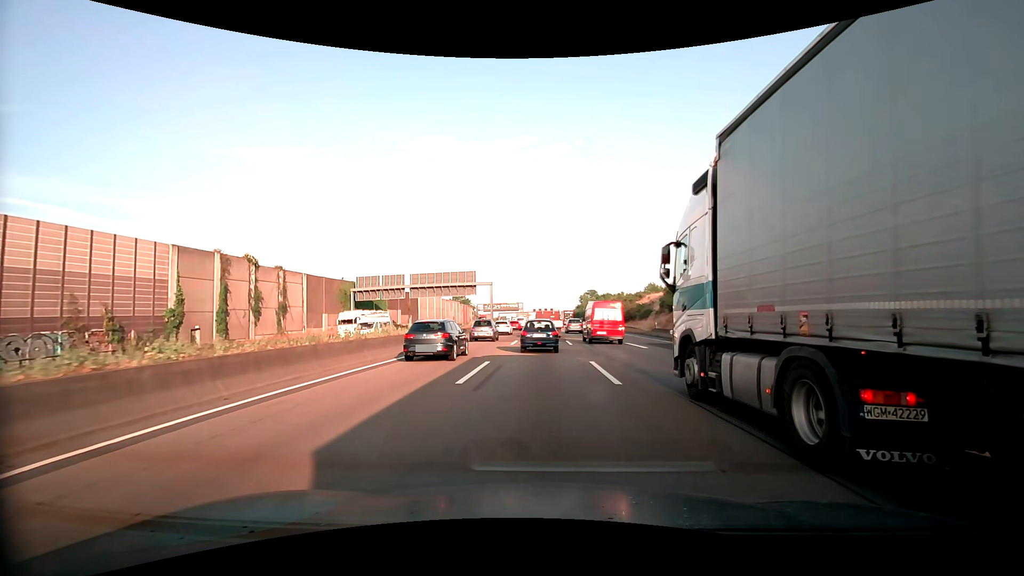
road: motorway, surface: asphalt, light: Day
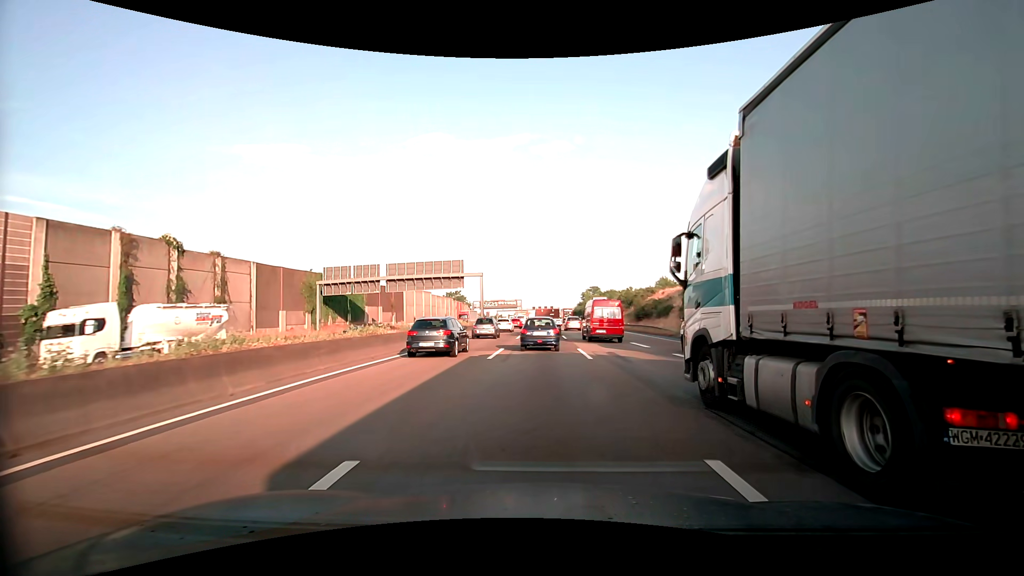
(+0.1, +11.9) m; +1°
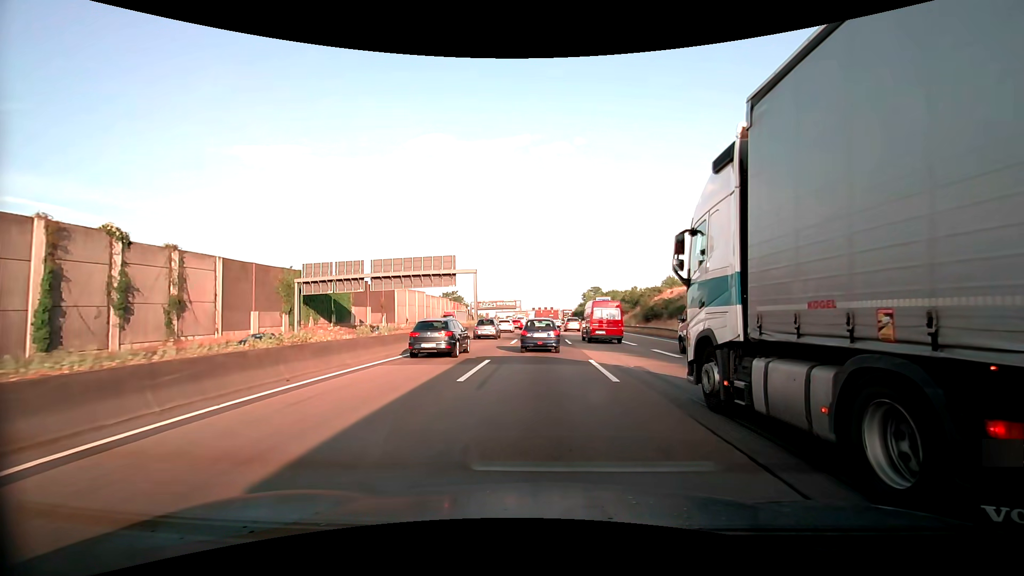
(0.0, +5.9) m; 0°
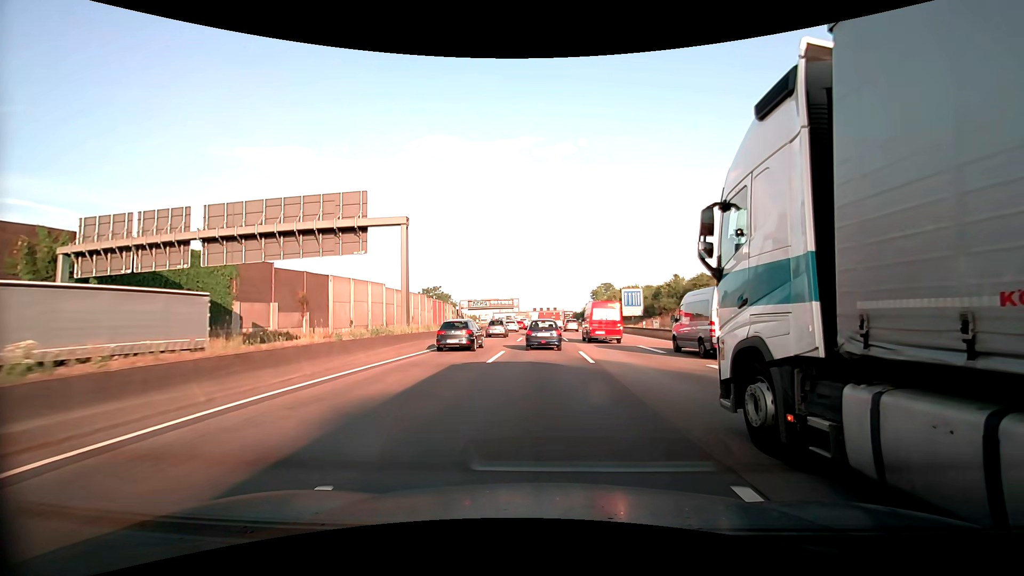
(-0.2, +30.8) m; -1°
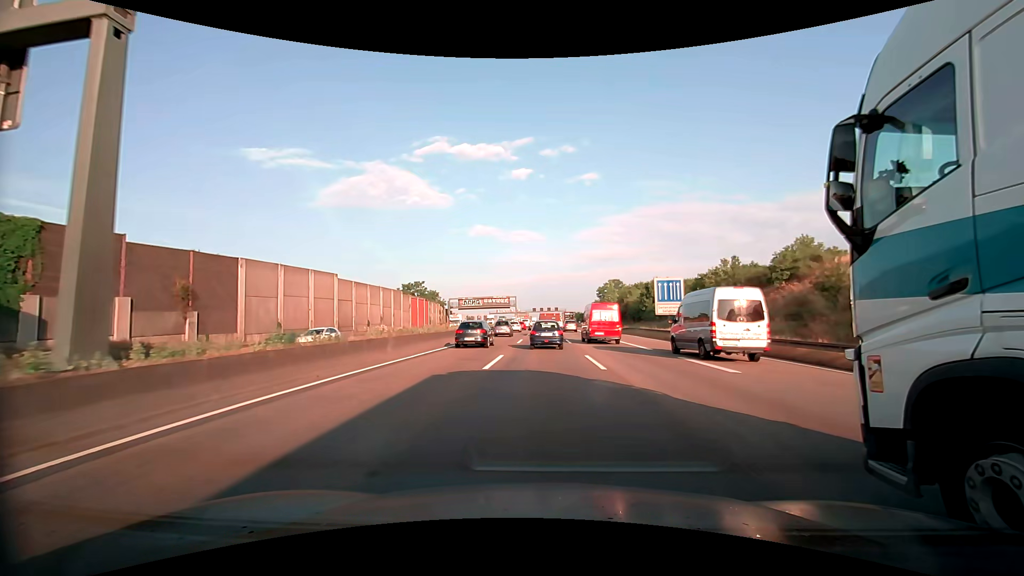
(+0.1, +20.1) m; 0°
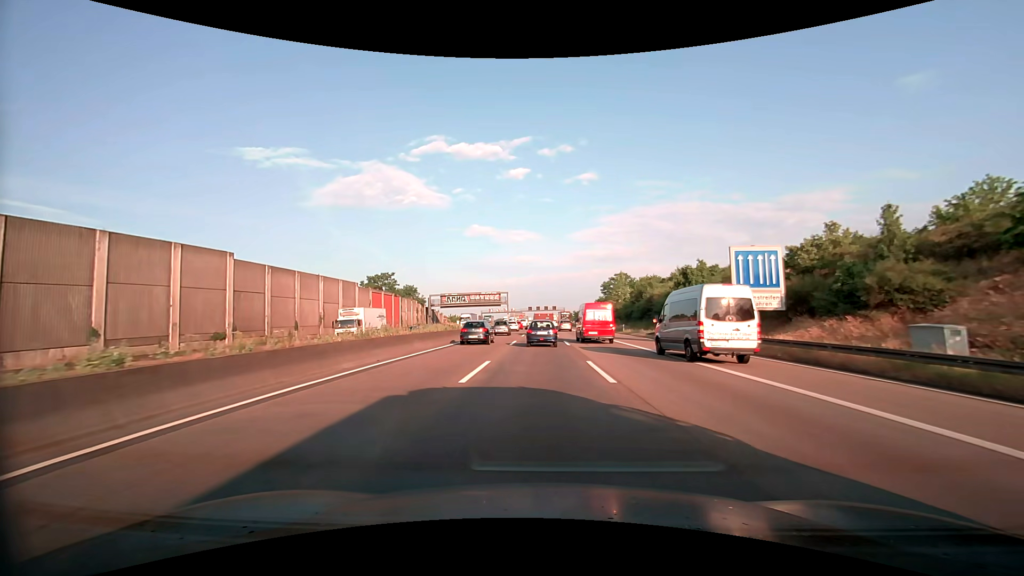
(+0.1, +21.3) m; 0°
(0, +10) (0, +20) (0, +30) (0, +40) (0, +50) (0, +60) (0, +70) (0, +80) (0, +90) (0, +100) m
